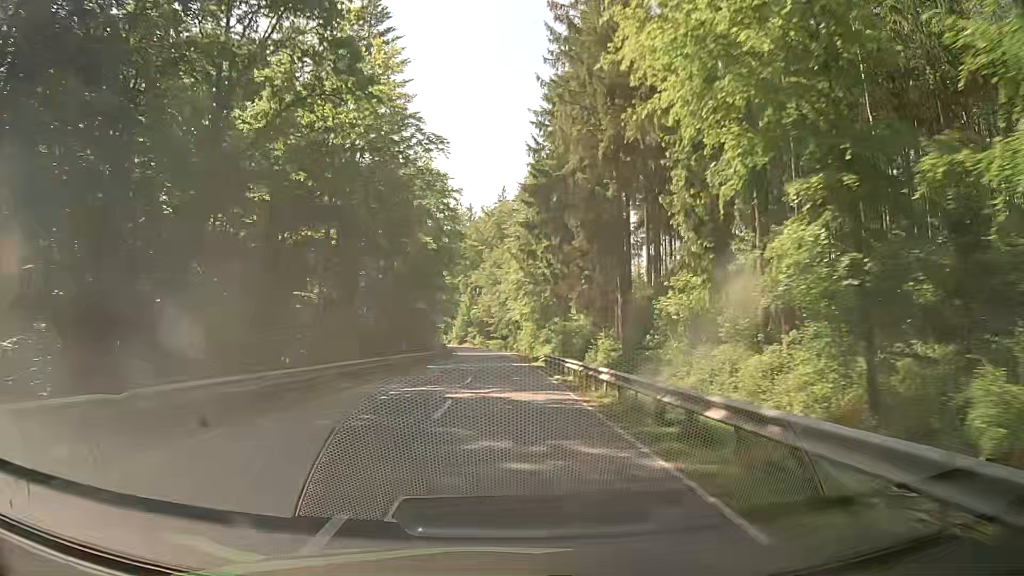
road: secondary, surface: asphalt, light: Day
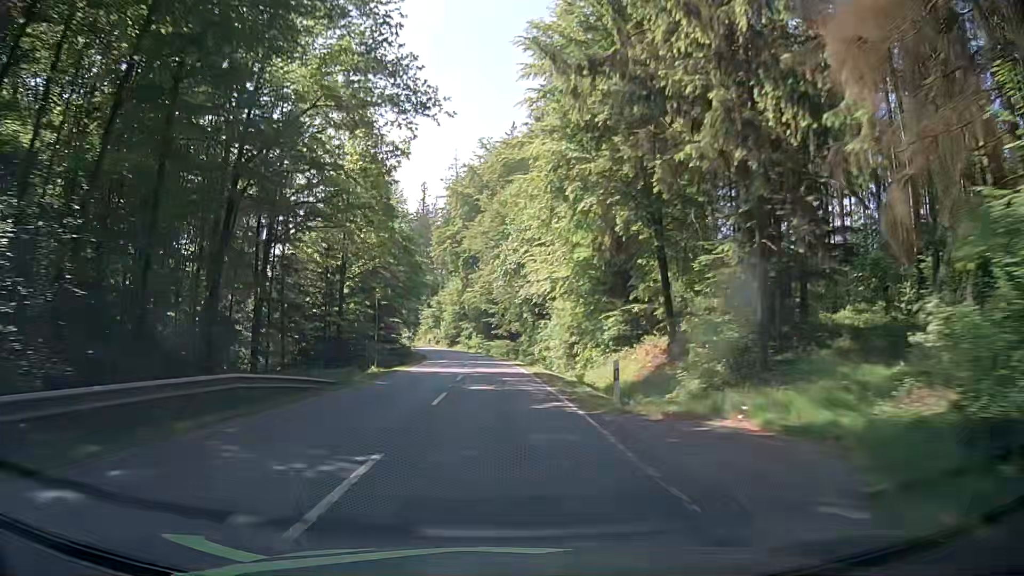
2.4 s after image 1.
(+0.5, +52.1) m; -1°
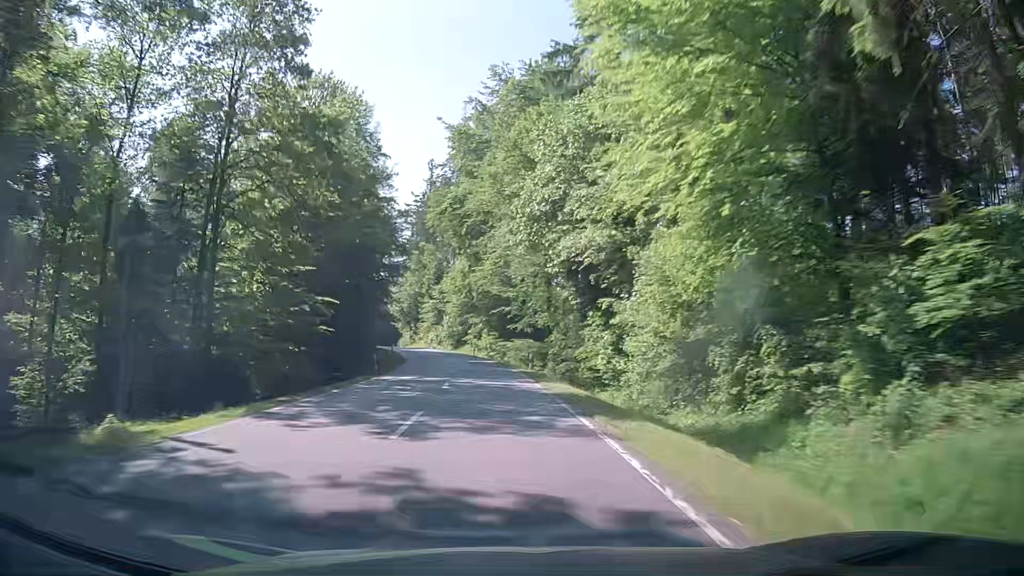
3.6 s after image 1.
(0.0, +27.6) m; 0°
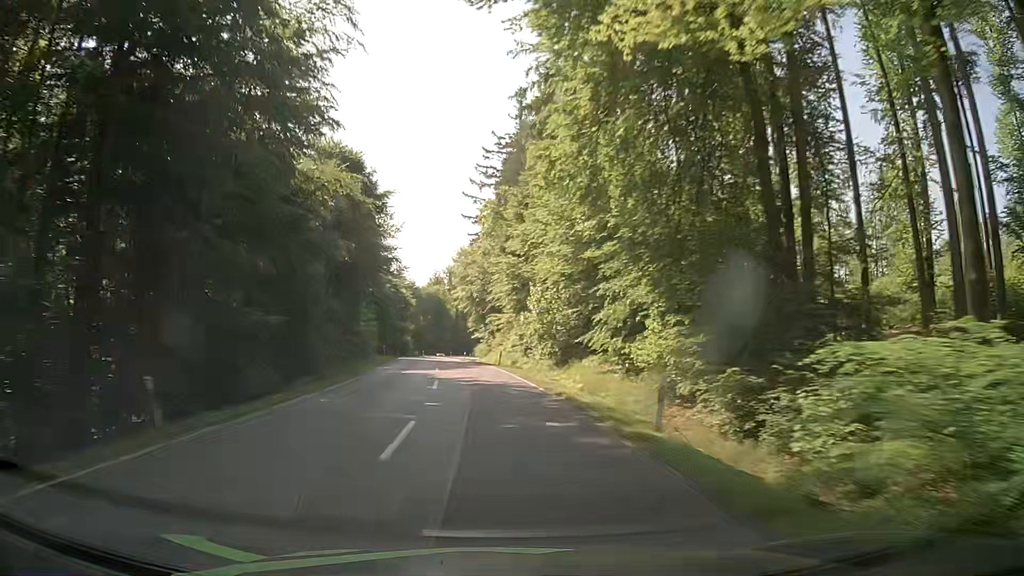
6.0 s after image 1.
(-4.4, +57.4) m; -10°
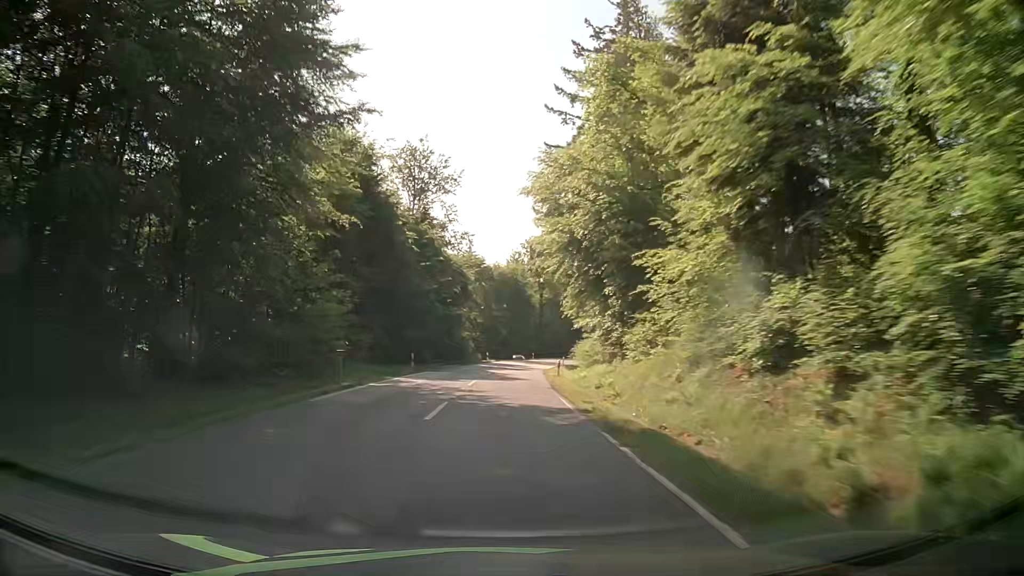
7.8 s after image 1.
(-3.0, +43.8) m; -7°
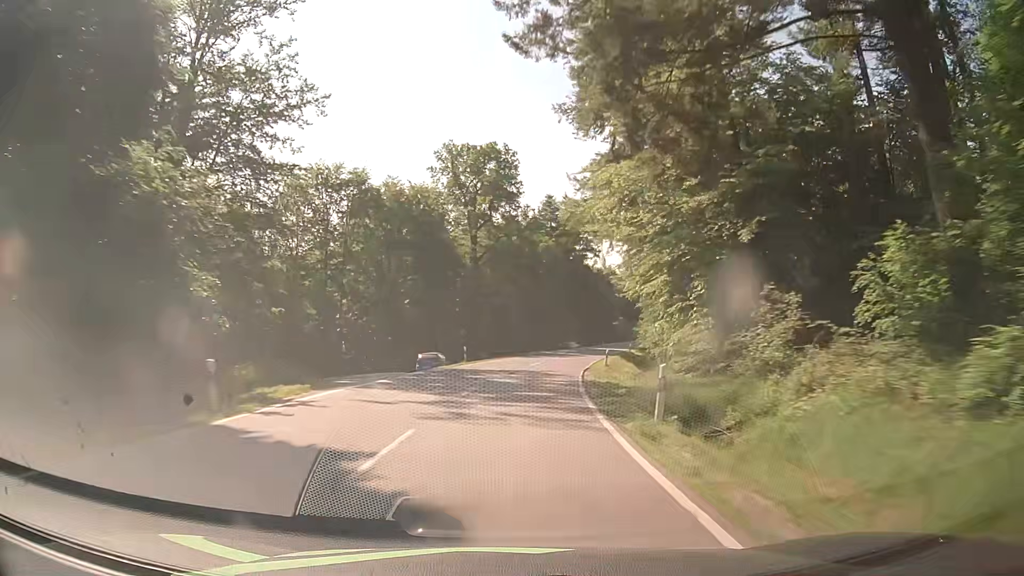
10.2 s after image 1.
(+1.6, +60.2) m; +5°
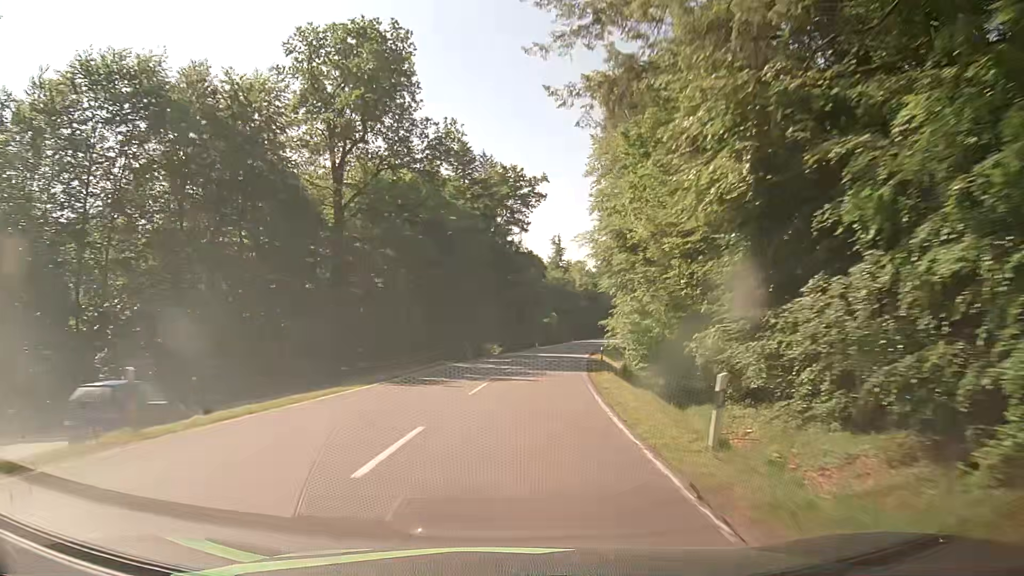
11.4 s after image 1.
(+2.0, +30.3) m; +8°
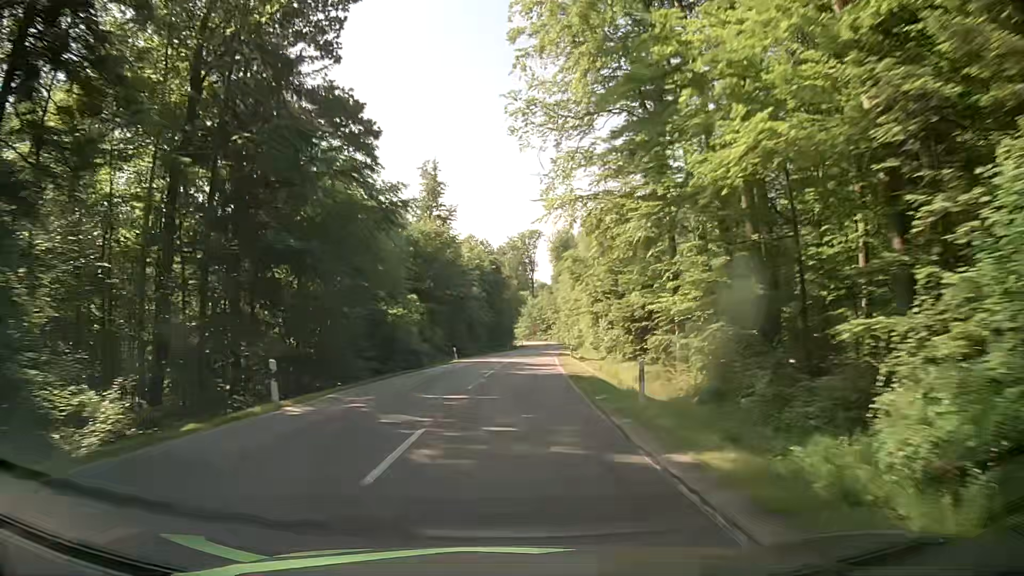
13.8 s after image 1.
(+6.4, +60.4) m; +10°
(0, +10) (0, +20) (+1, +30) (+1, +40) (+2, +50) (+3, +60) (+4, +70) (+4, +80) (+5, +90) (+6, +100) m
